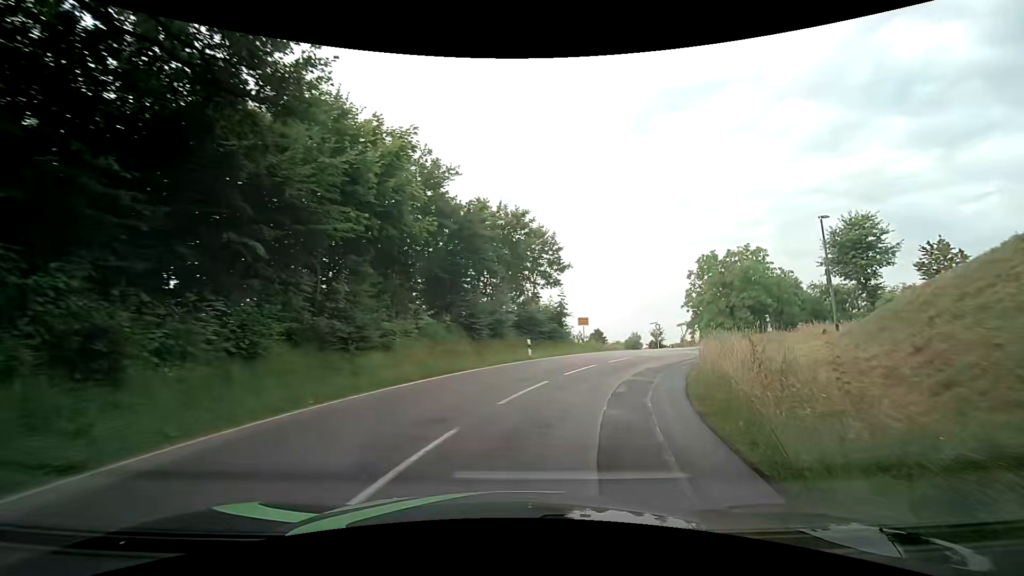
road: tertiary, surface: asphalt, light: Day
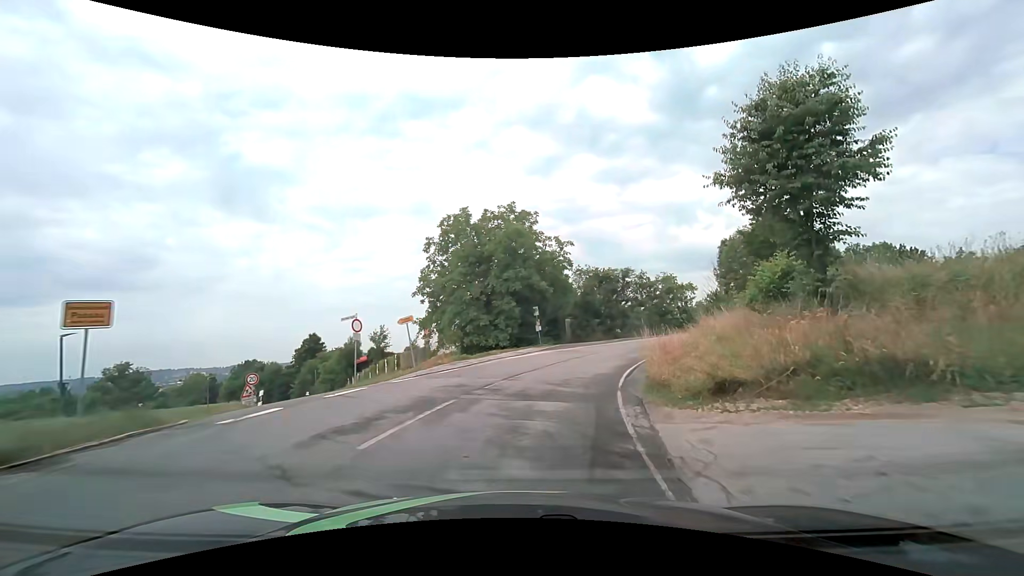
(+8.4, +25.4) m; +31°
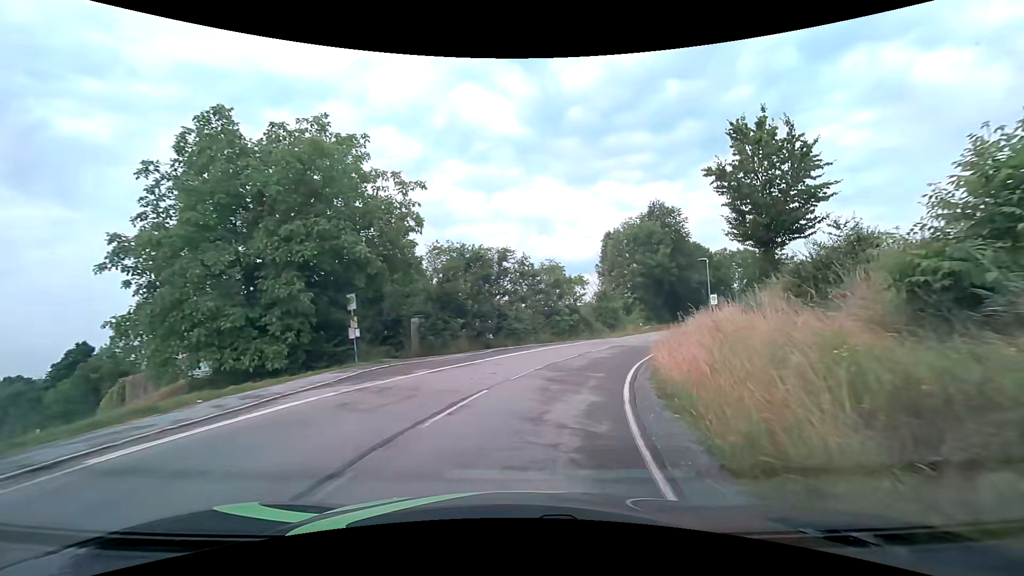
(+2.2, +16.5) m; +16°
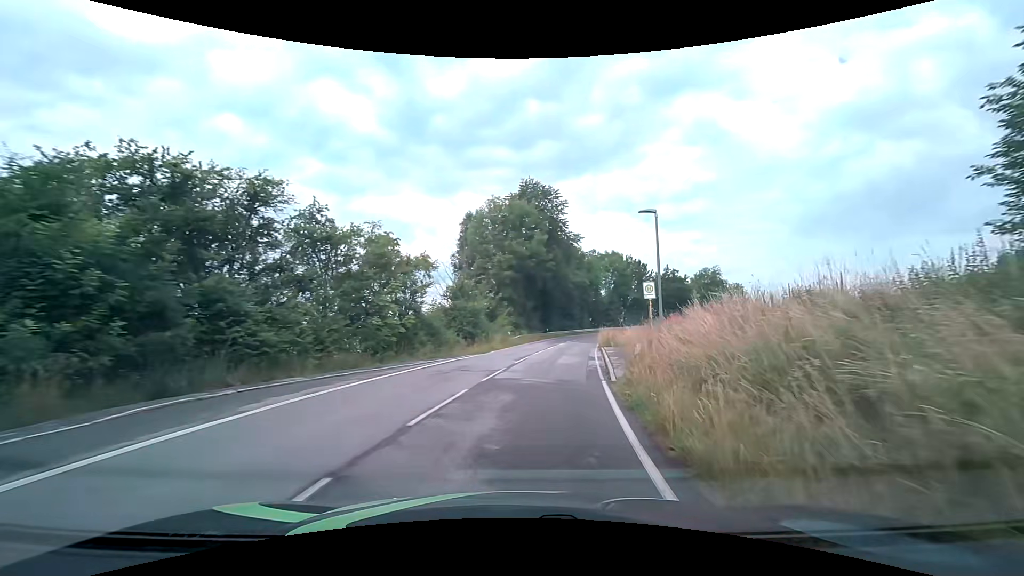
(+2.6, +17.4) m; +17°
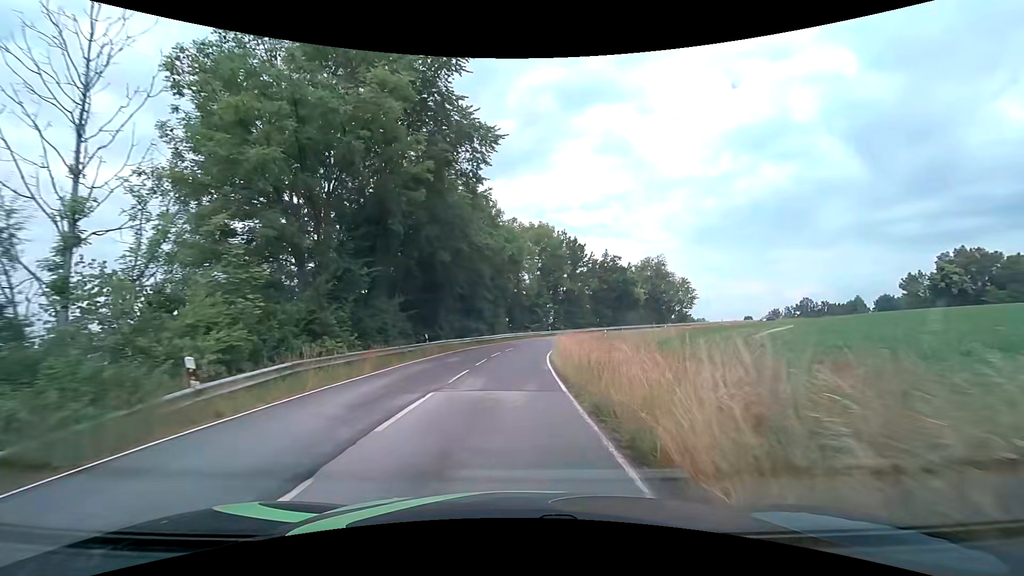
(+3.5, +30.9) m; +11°
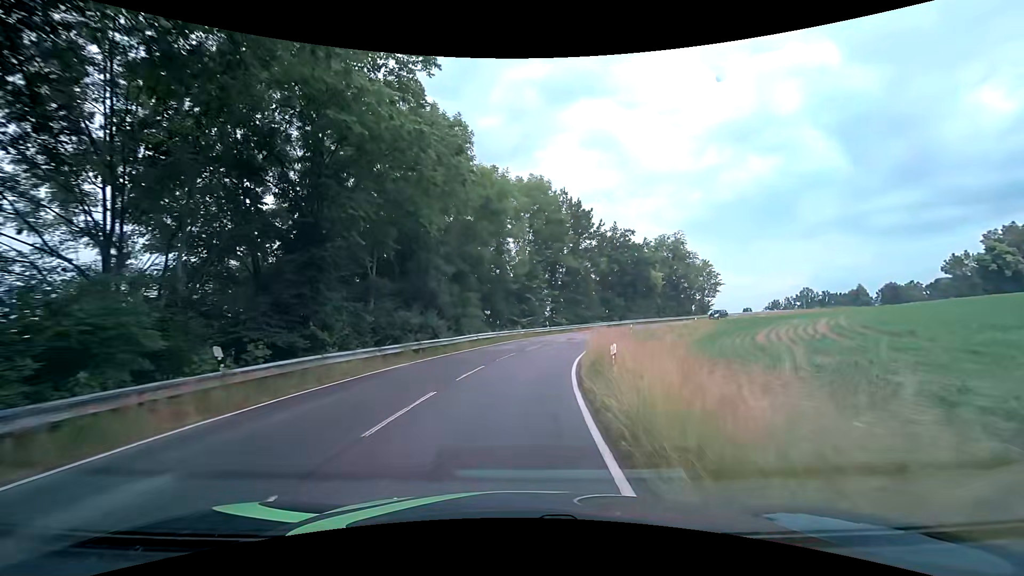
(+0.4, +19.1) m; +1°
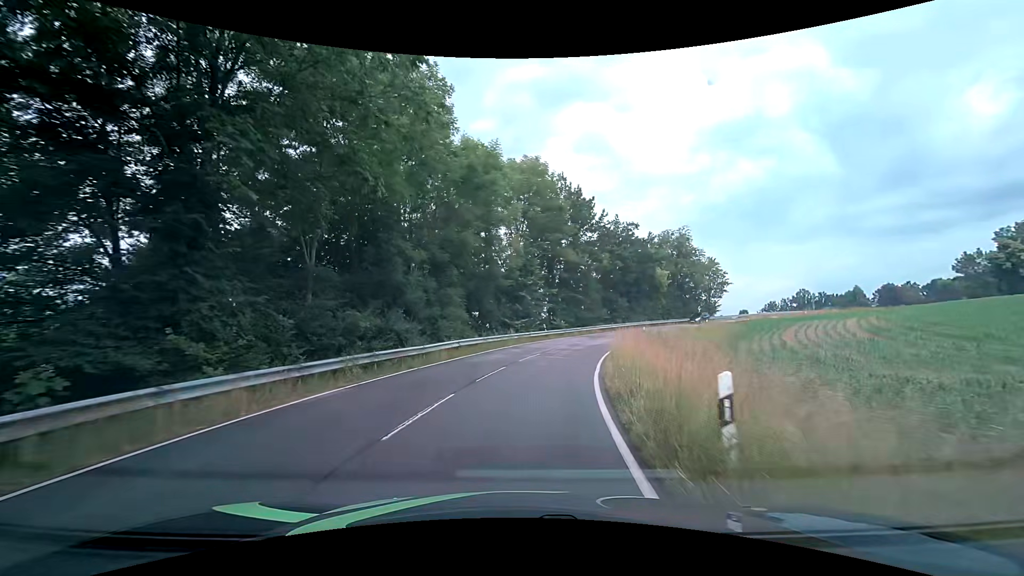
(+0.1, +6.0) m; +1°
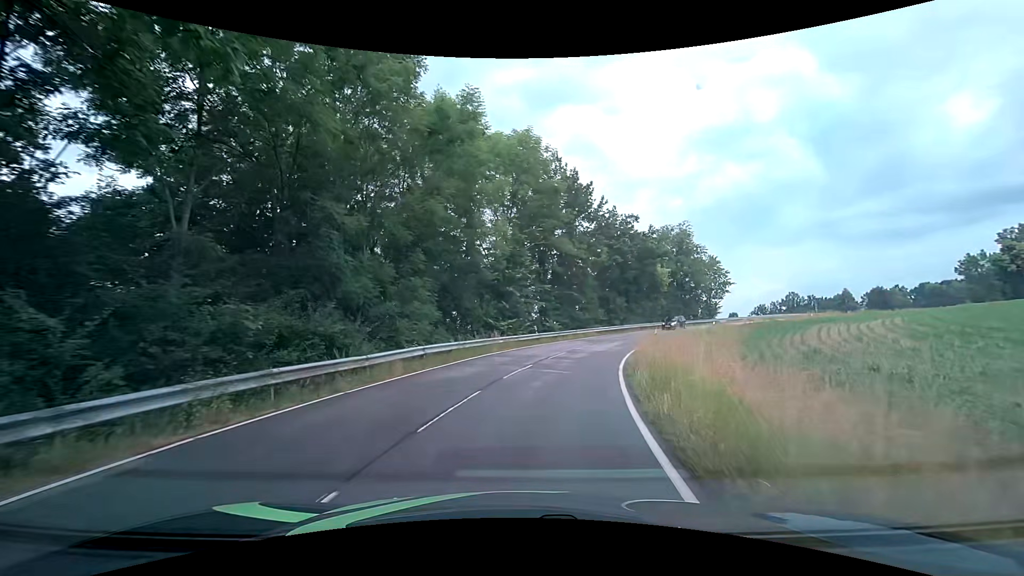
(0.0, +5.8) m; +1°
(+1, +10) (+2, +20) (+5, +29) (+9, +39) (+14, +47) (+19, +56) (+26, +63) (+33, +70) (+41, +77) (+49, +82) m
